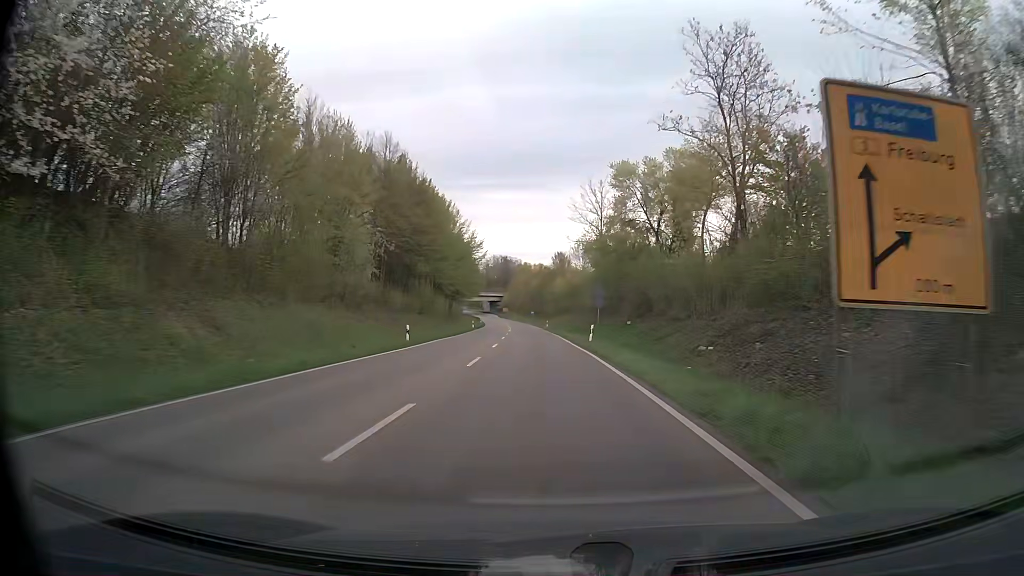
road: primary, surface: asphalt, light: Day
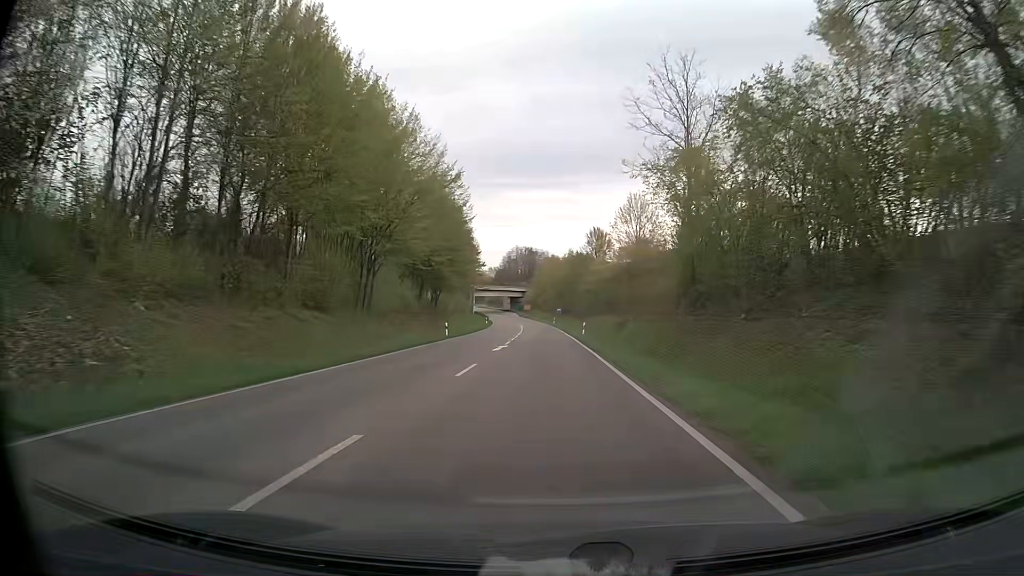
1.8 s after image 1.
(-1.1, +38.9) m; -3°
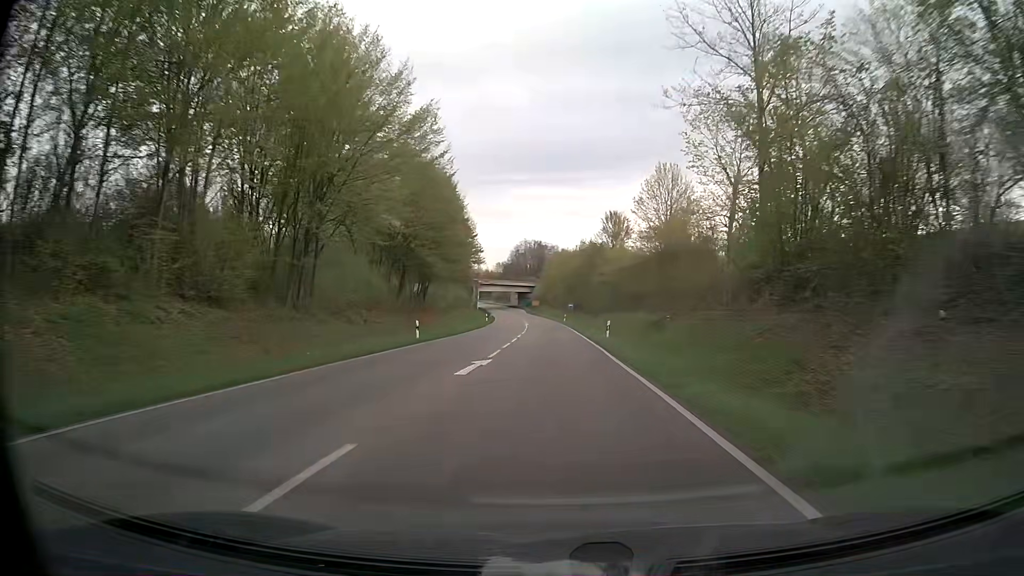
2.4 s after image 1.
(-0.1, +12.9) m; 0°
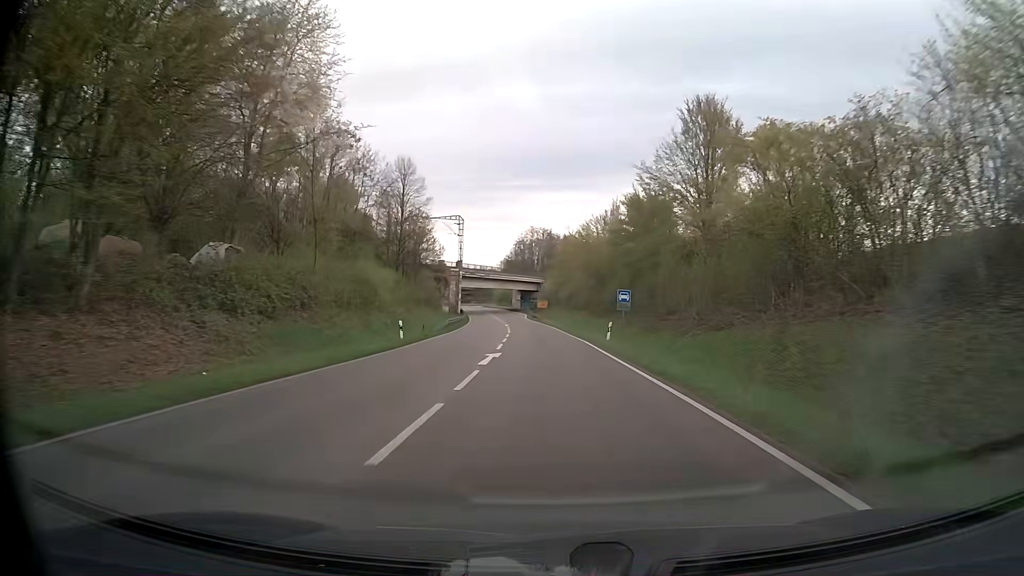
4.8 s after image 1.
(-0.9, +51.8) m; -1°
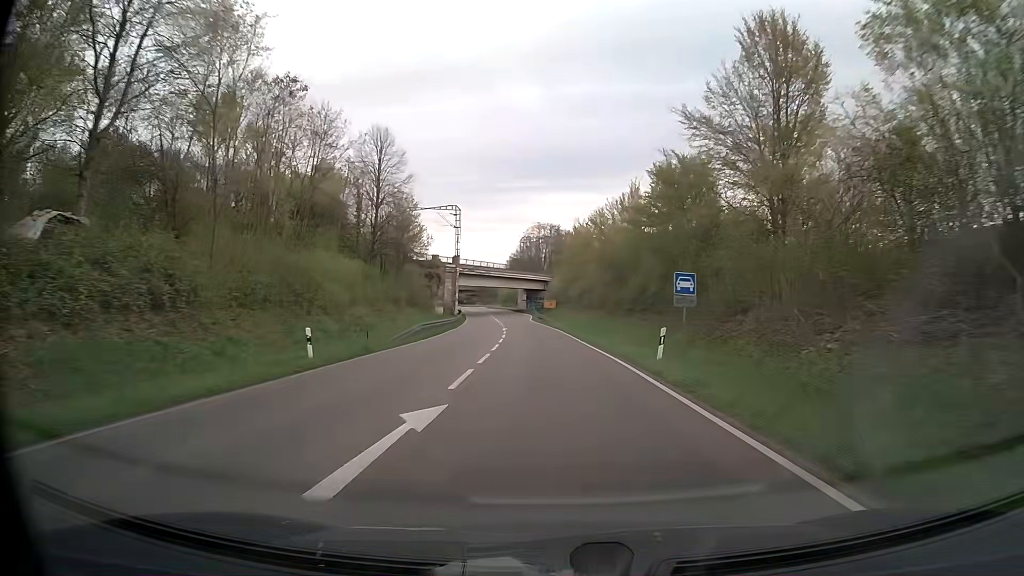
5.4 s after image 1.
(-0.1, +13.0) m; 0°
(0, +10) (0, +20) (-1, +30) (-1, +40) (-2, +50) (-3, +60) (-4, +70) (-5, +80) (-6, +90) (-7, +100) m
